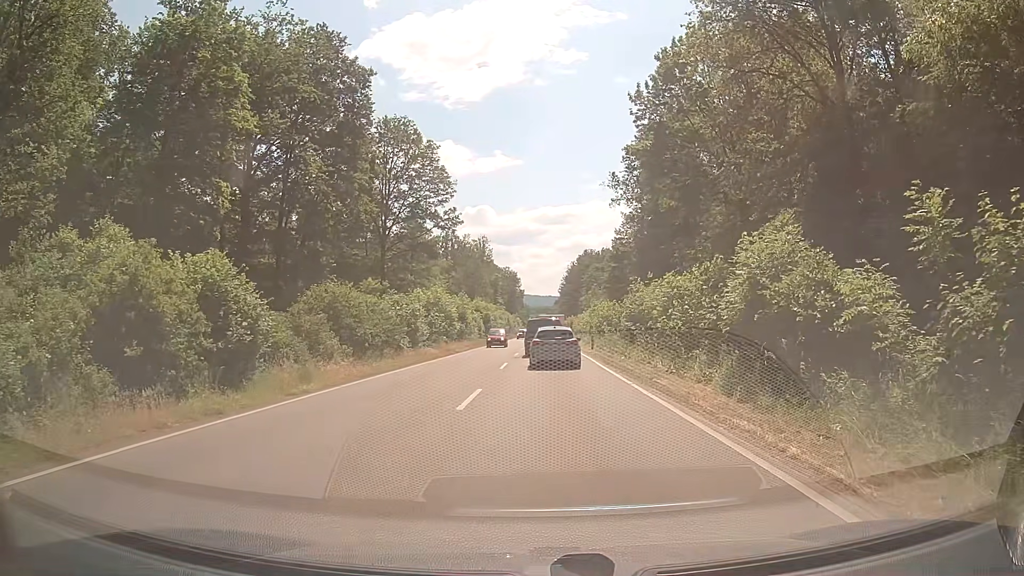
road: secondary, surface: asphalt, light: Day
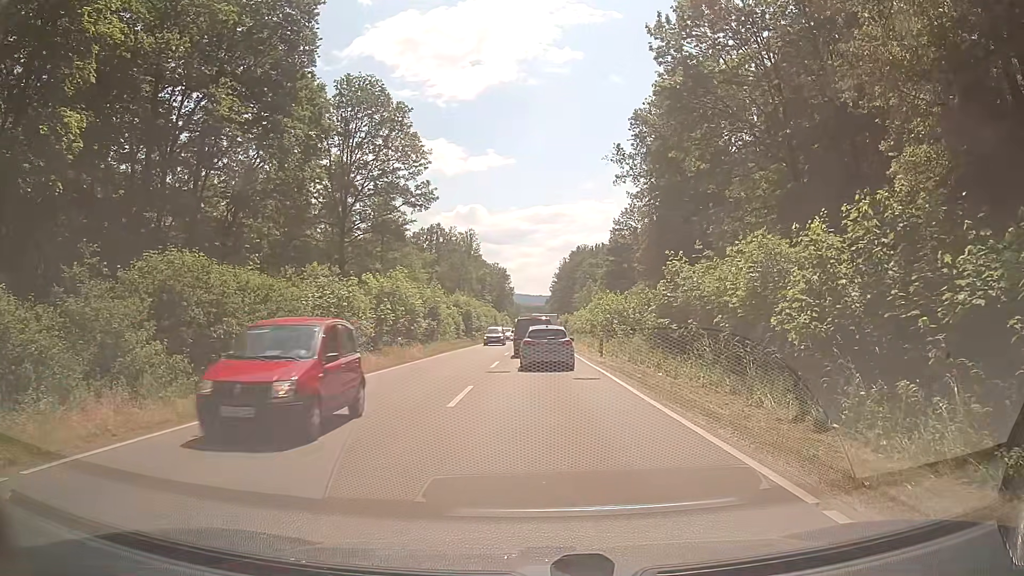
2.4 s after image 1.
(+0.2, +11.6) m; +2°
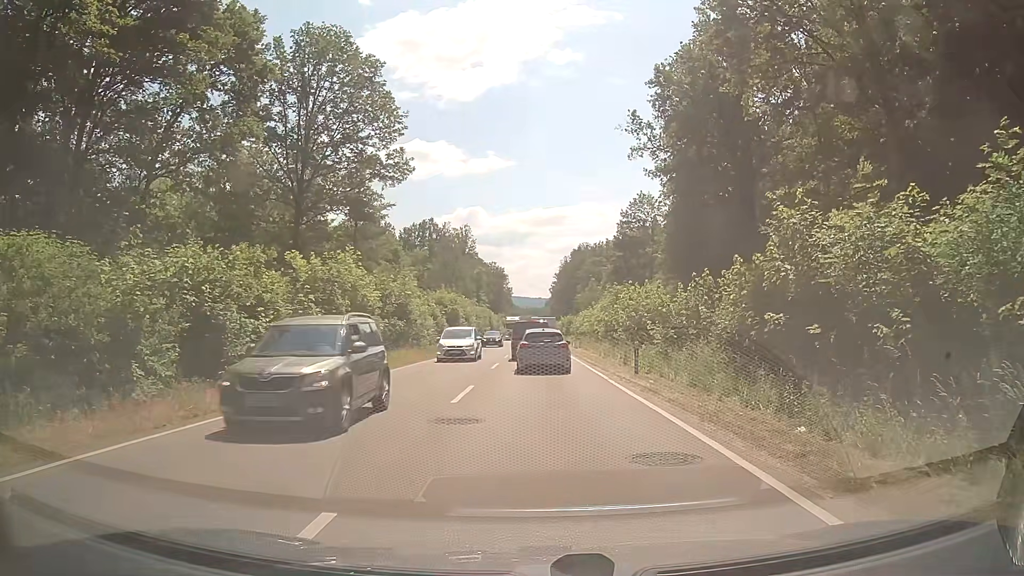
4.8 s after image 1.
(-0.1, +11.0) m; -2°
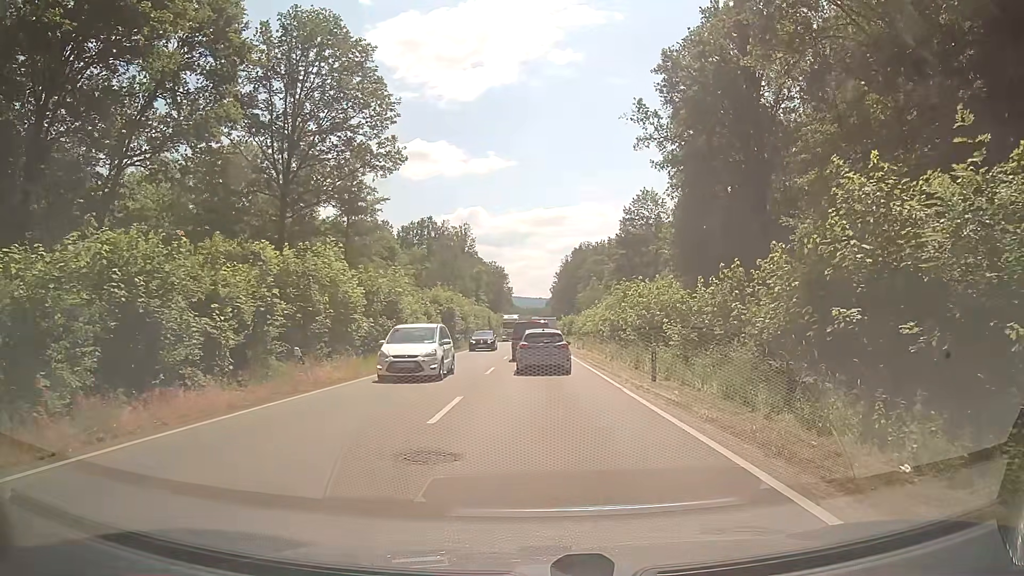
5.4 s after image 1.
(+0.1, +2.9) m; +2°
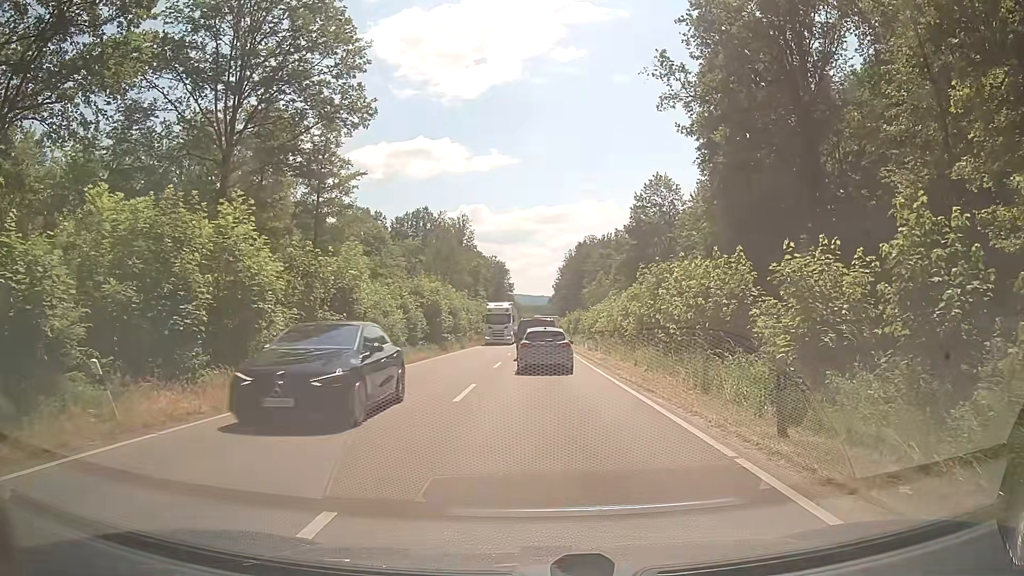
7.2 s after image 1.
(0.0, +9.2) m; -1°
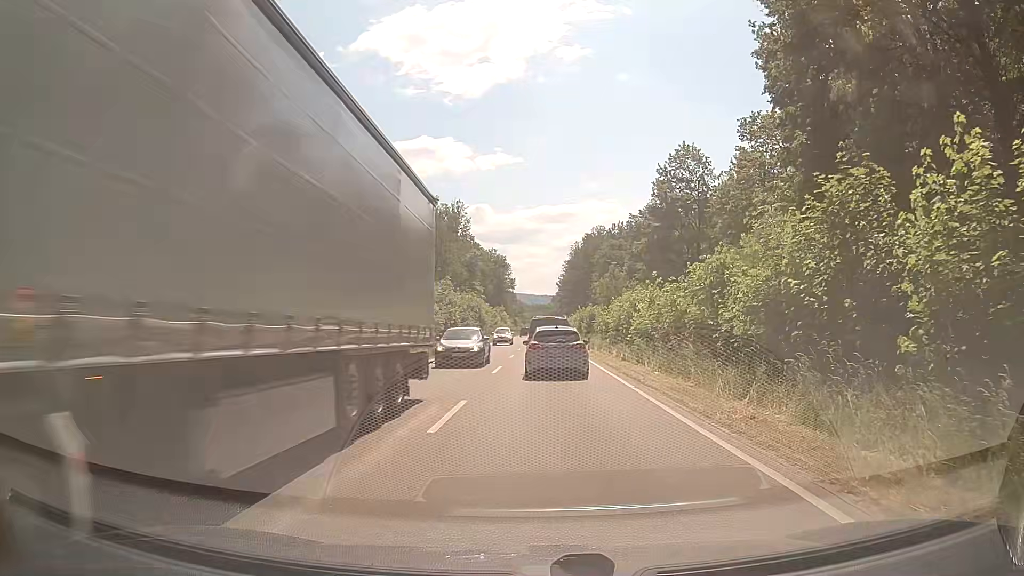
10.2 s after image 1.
(+0.1, +15.9) m; +1°
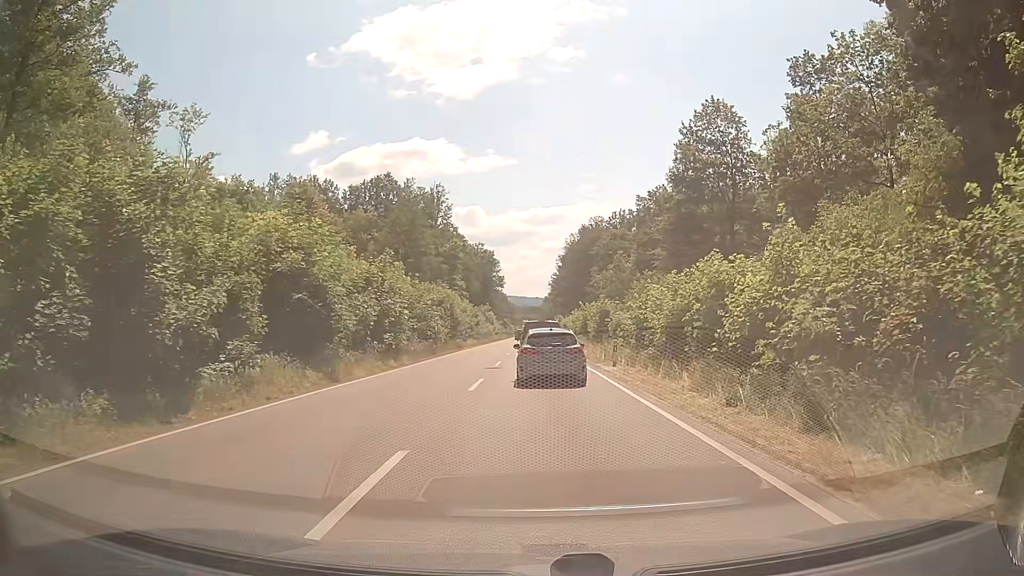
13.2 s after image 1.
(+0.1, +17.5) m; +1°
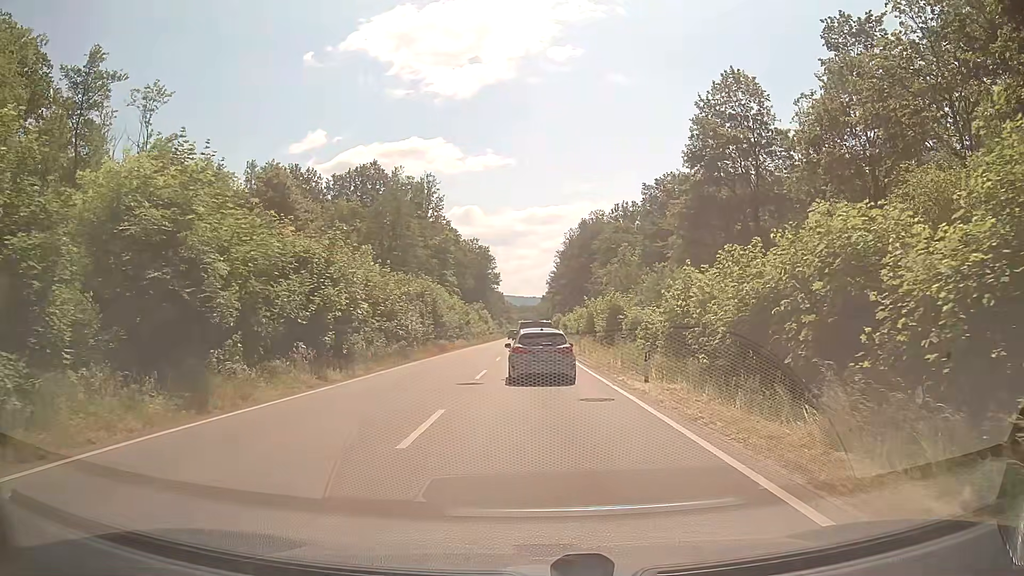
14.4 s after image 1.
(0.0, +8.0) m; +1°
(0, +10) (0, +20) (0, +30) (0, +40) (-1, +50) (-1, +60) (-1, +70) (-1, +80) (-1, +90) (-2, +100) m
